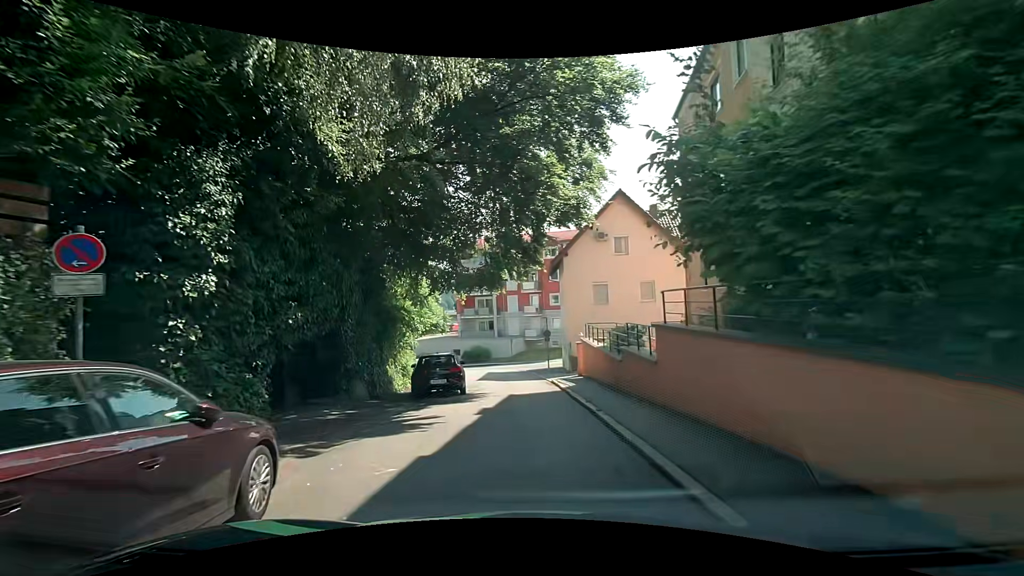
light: Day
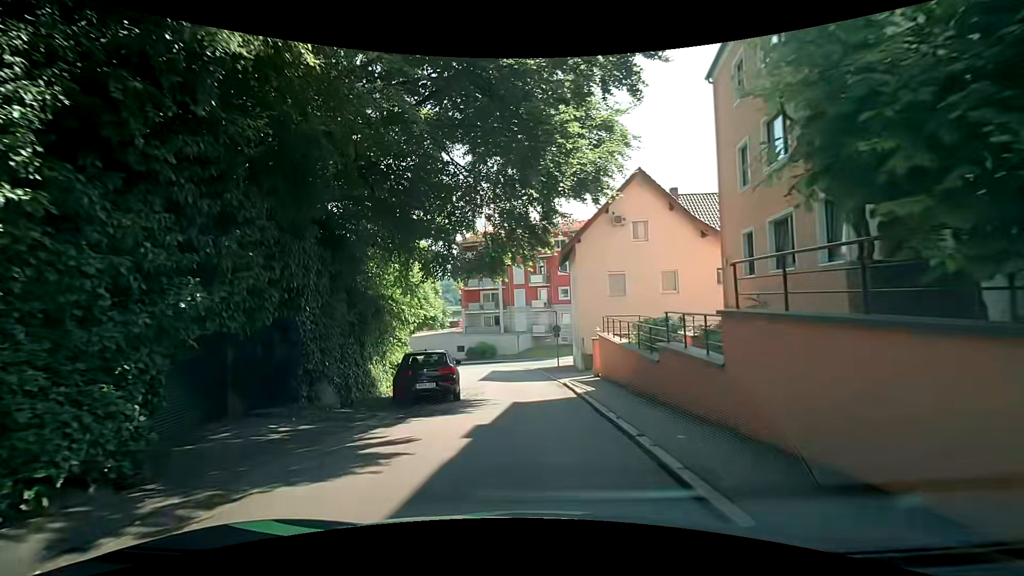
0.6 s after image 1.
(0.0, +3.1) m; -1°
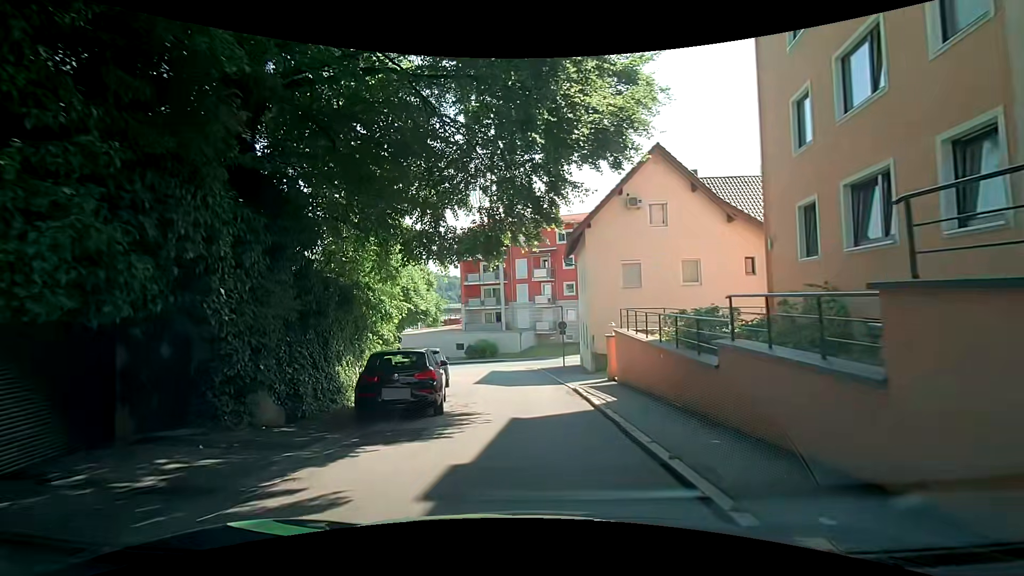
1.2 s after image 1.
(-0.1, +3.1) m; -2°
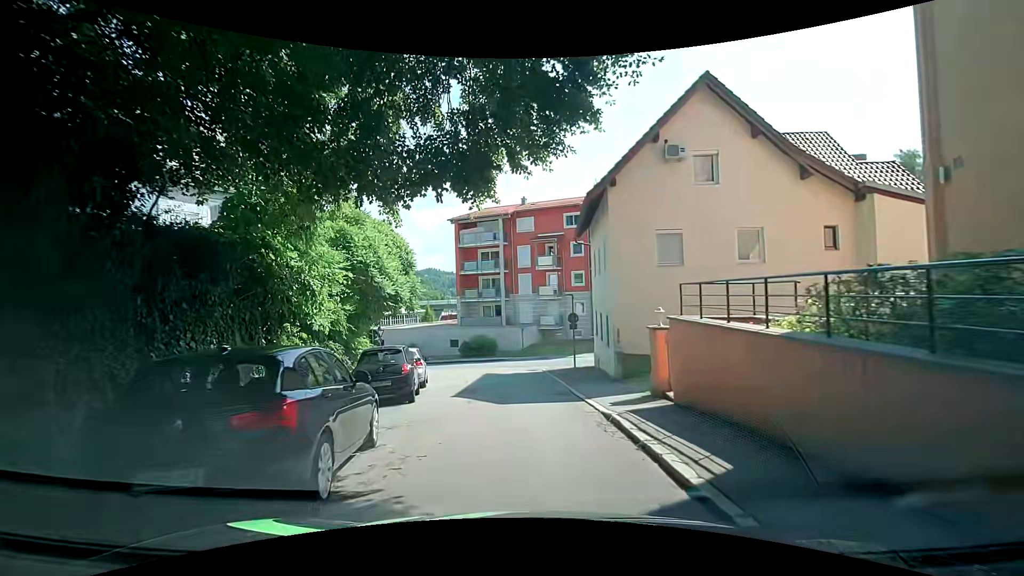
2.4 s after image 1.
(0.0, +6.1) m; -1°
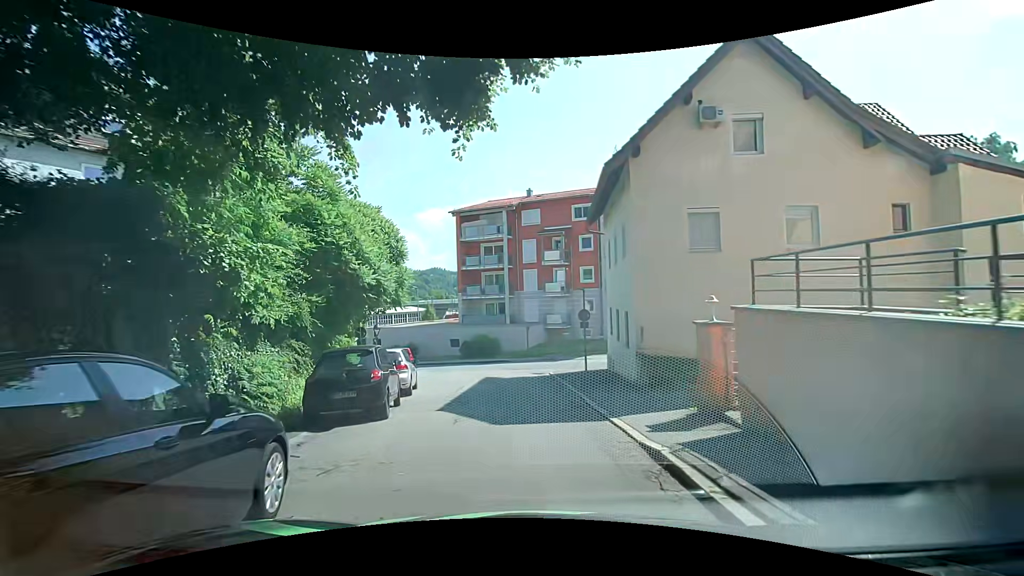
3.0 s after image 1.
(0.0, +2.9) m; 0°
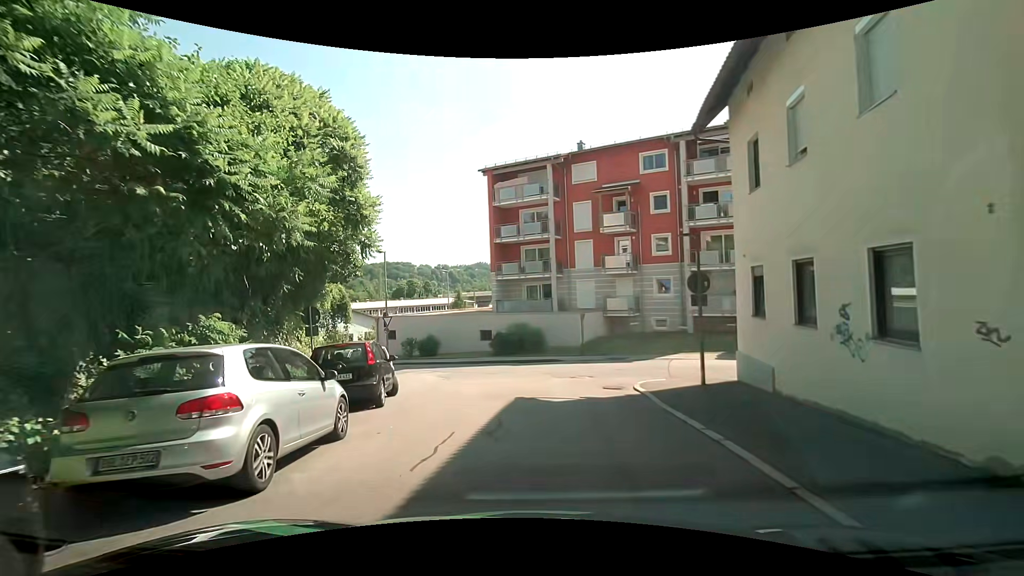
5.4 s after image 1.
(-0.2, +10.7) m; -6°
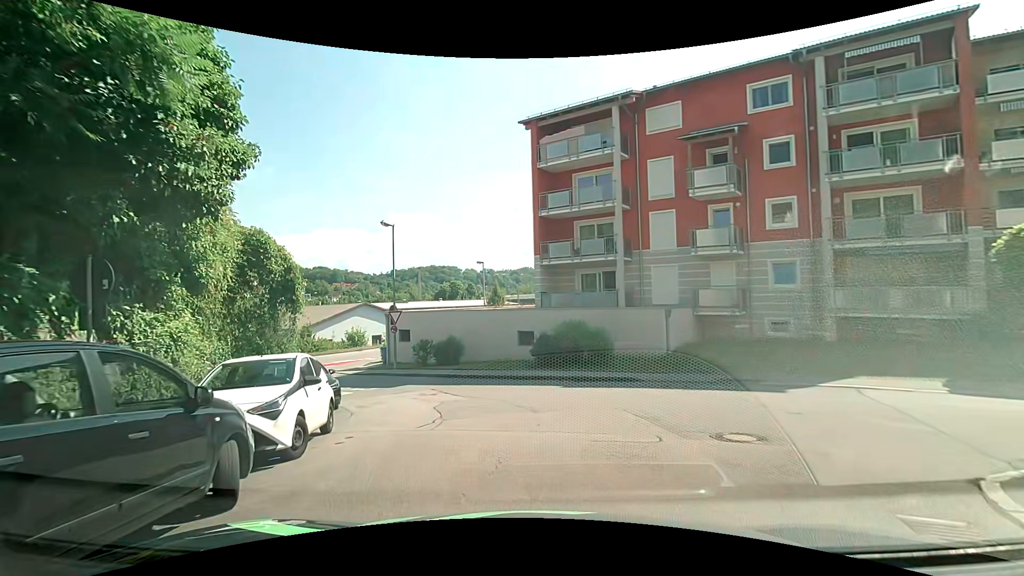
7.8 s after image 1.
(-0.3, +9.4) m; -3°
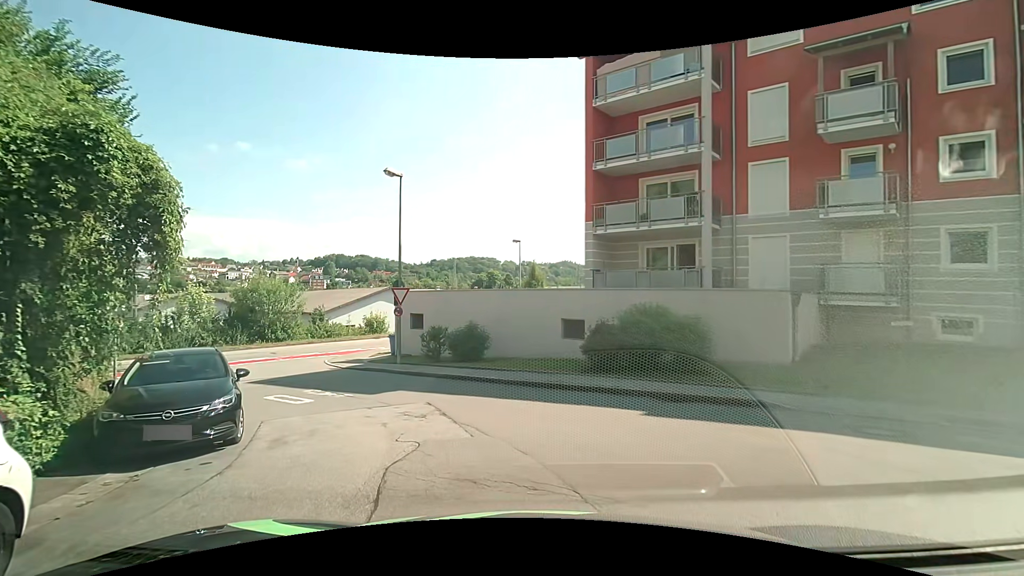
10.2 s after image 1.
(-0.2, +6.4) m; -2°
